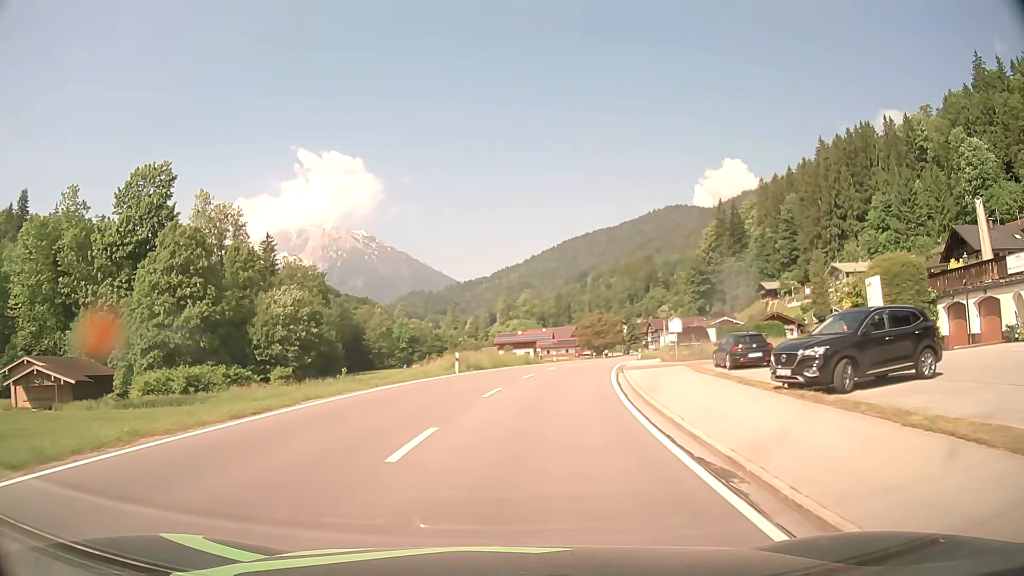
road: primary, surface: asphalt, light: Day
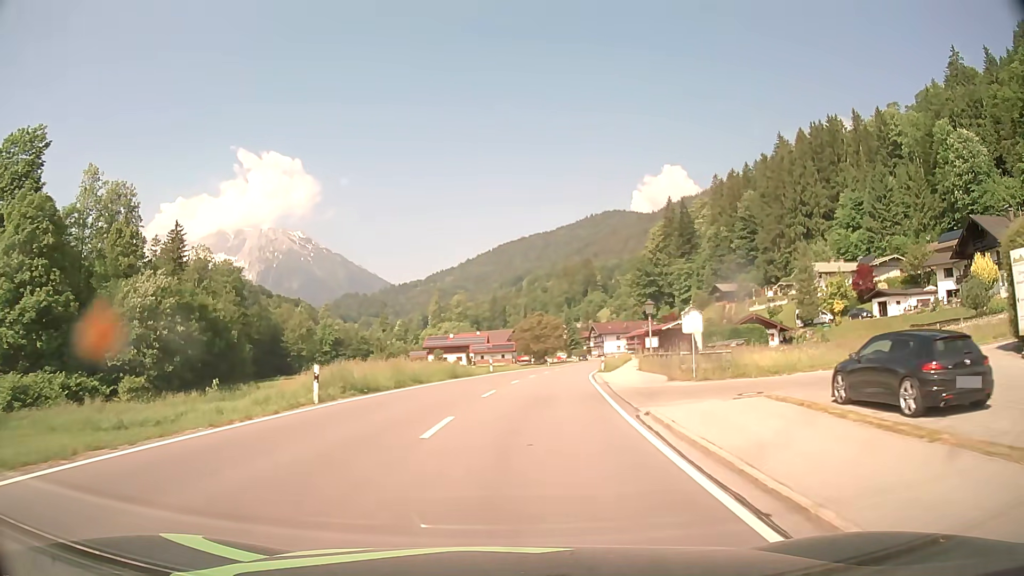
(+0.7, +15.4) m; +6°
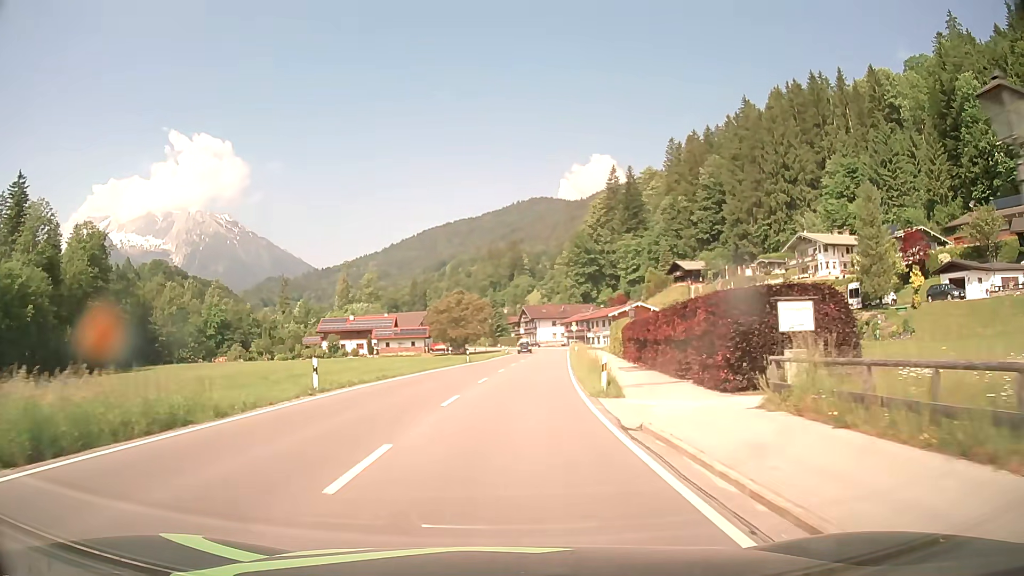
(+2.0, +31.0) m; +6°
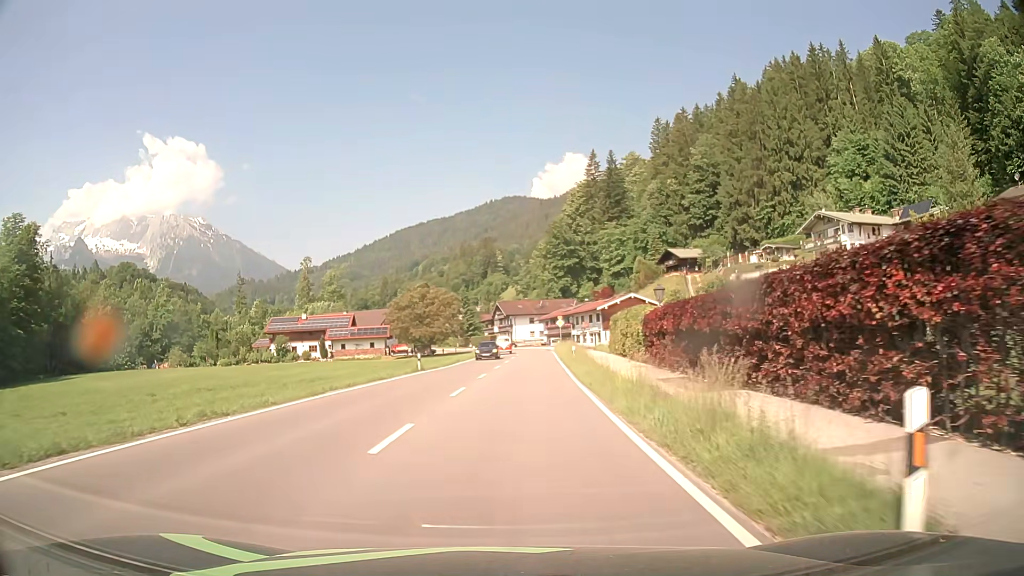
(+0.3, +15.8) m; +2°
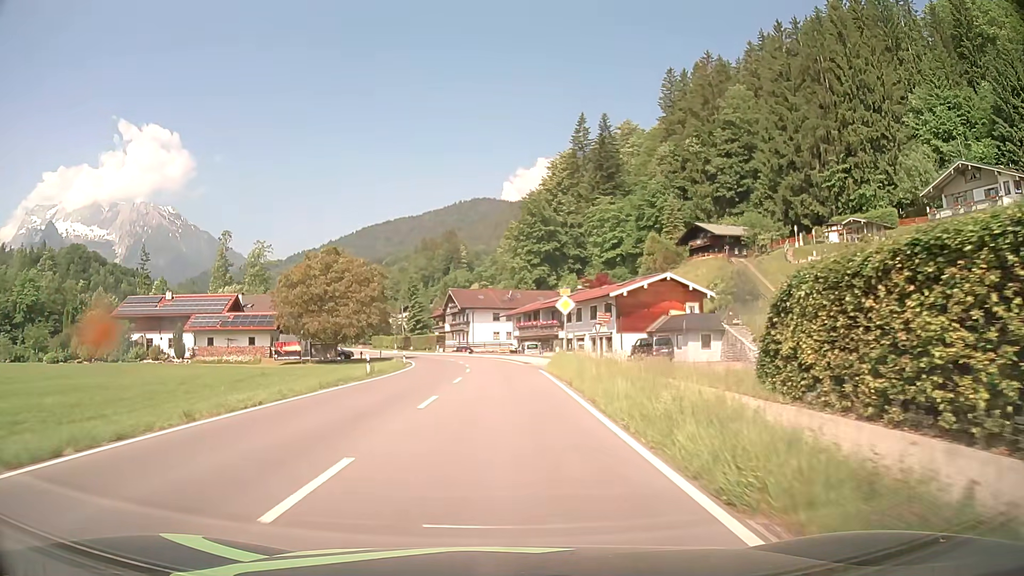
(+1.4, +39.3) m; +3°
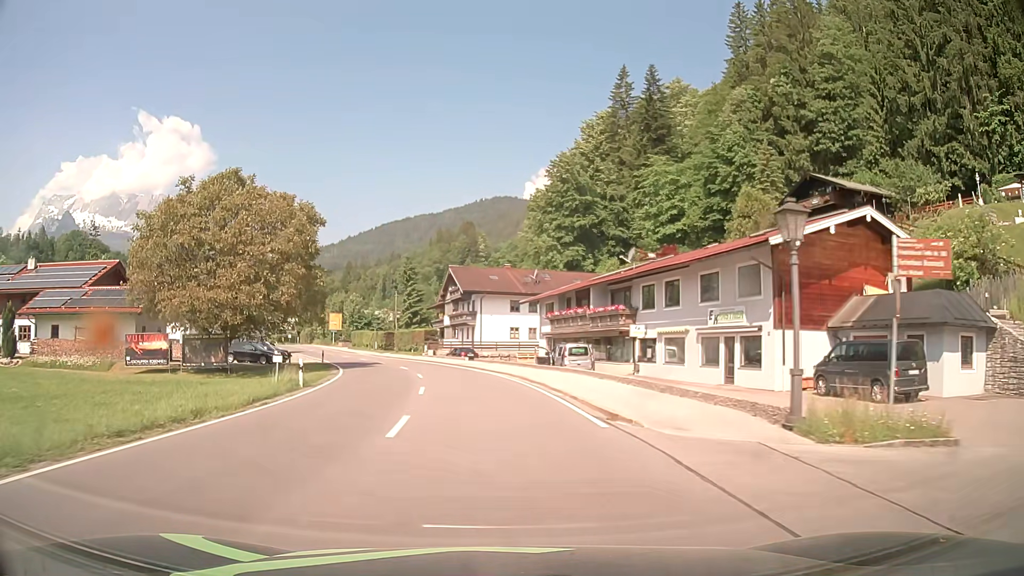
(-0.3, +31.1) m; -2°
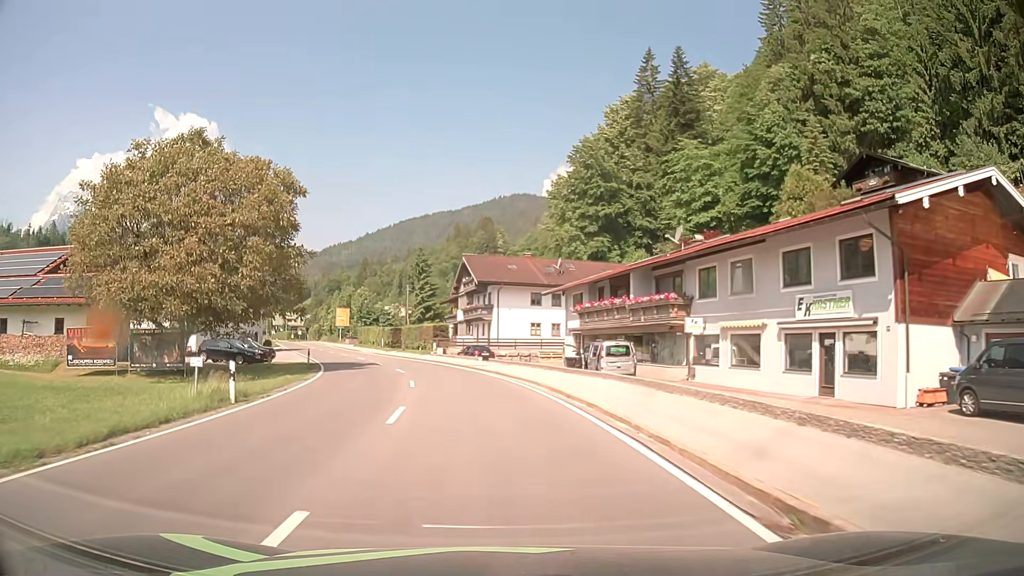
(-0.1, +7.8) m; -1°
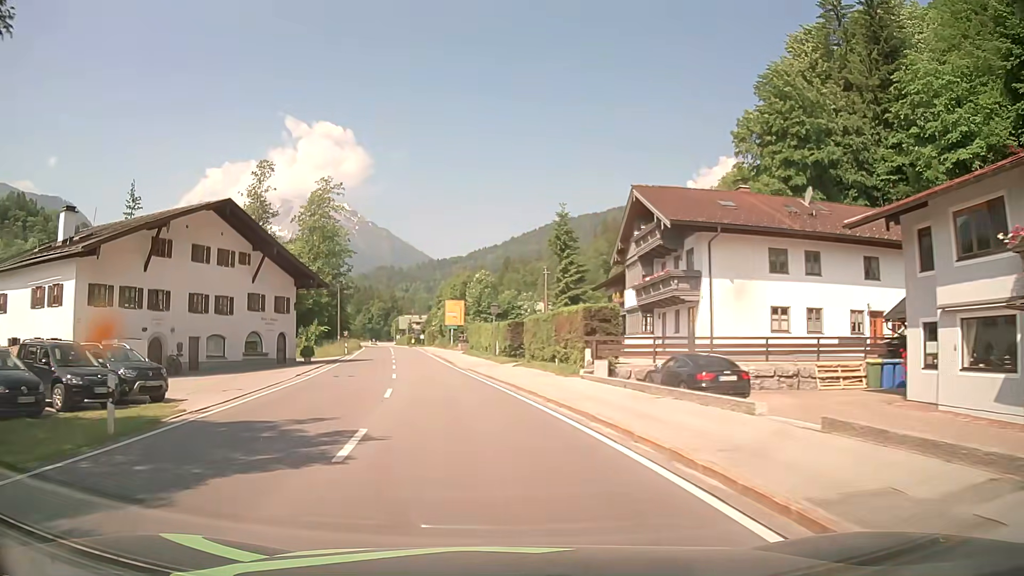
(-3.1, +30.8) m; -13°
